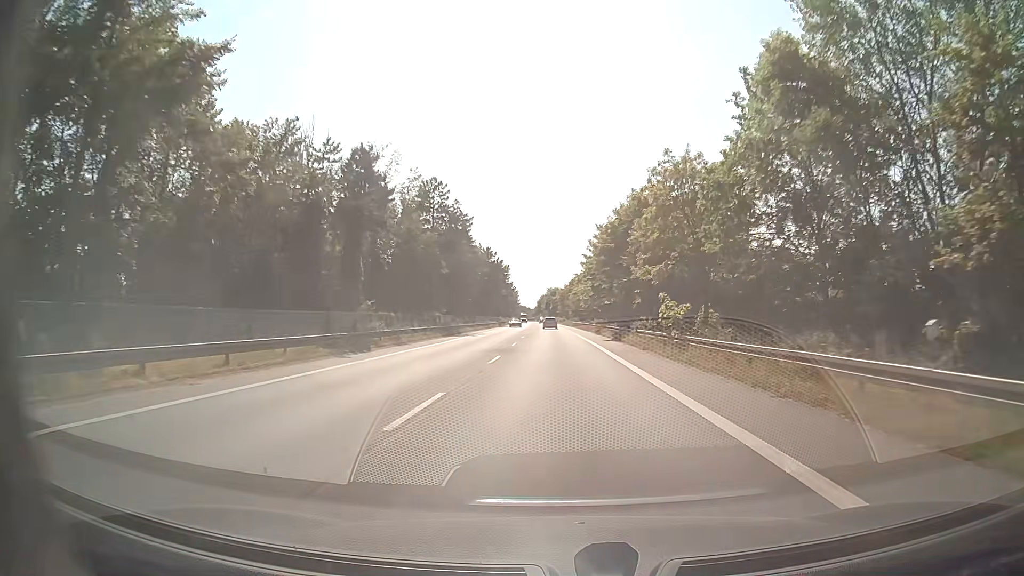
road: secondary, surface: asphalt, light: Day
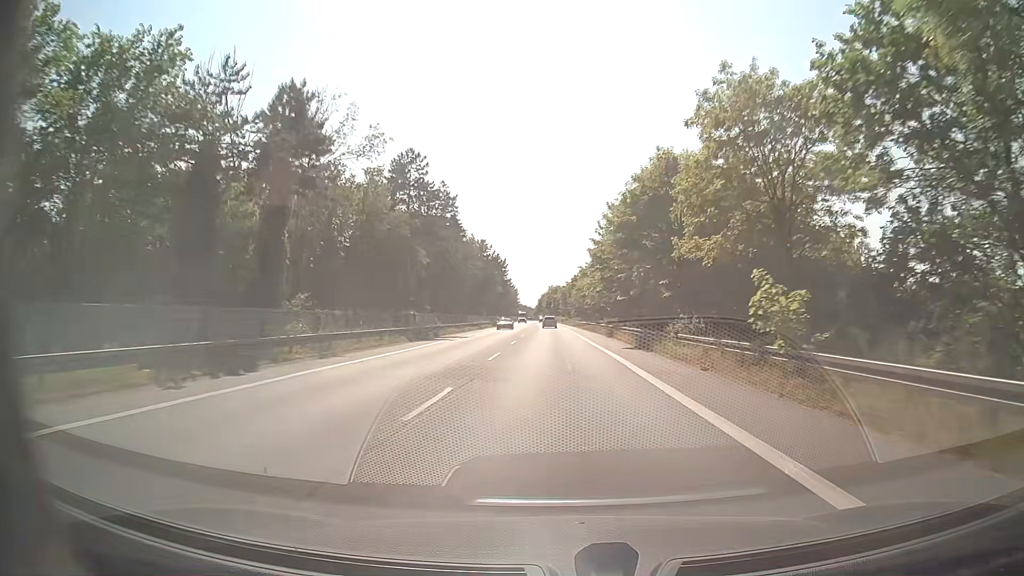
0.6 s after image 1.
(0.0, +11.5) m; 0°
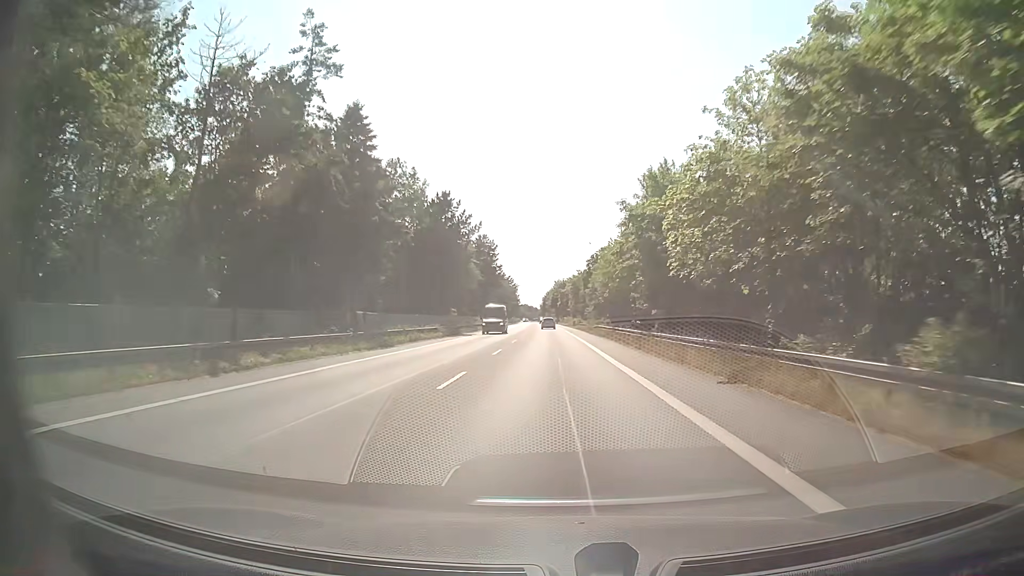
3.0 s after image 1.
(-0.2, +45.9) m; -1°
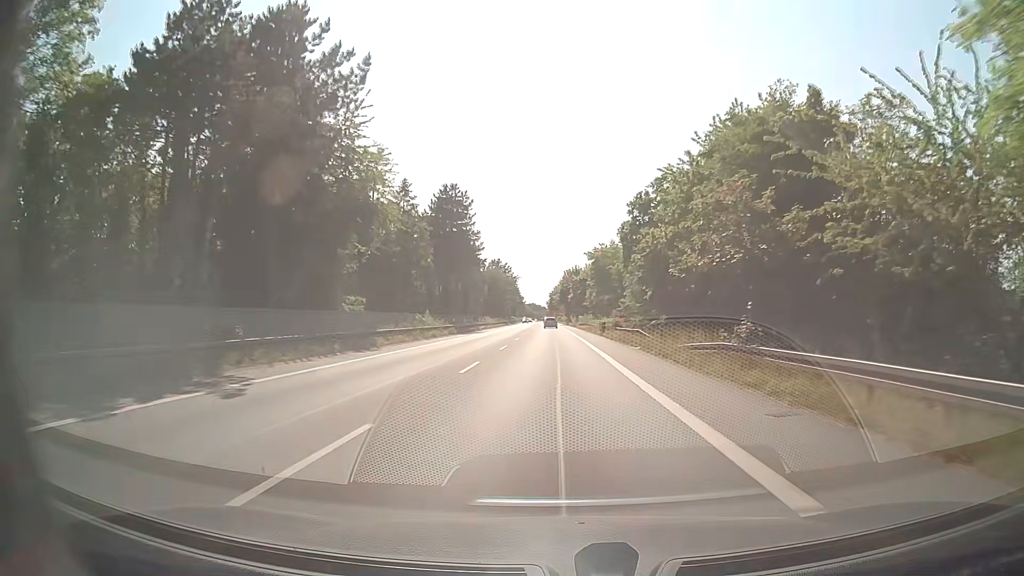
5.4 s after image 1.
(+0.1, +45.9) m; 0°
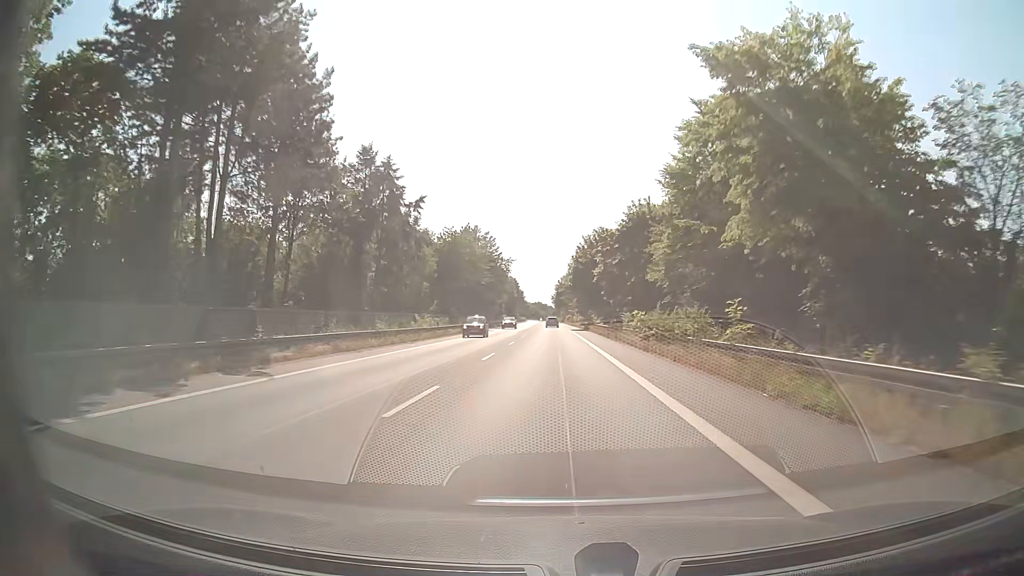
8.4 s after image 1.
(-0.3, +57.3) m; -1°
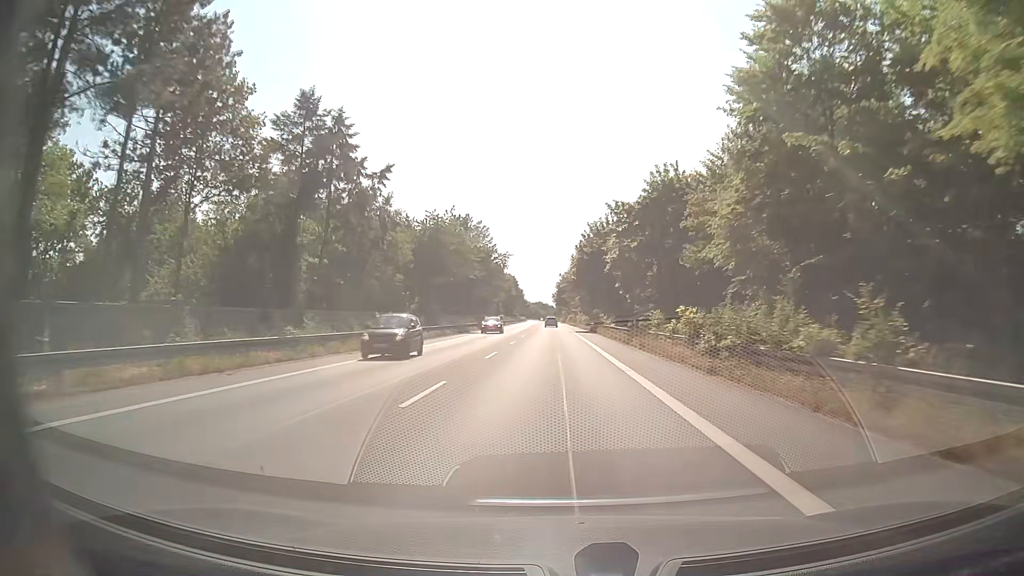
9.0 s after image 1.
(0.0, +11.5) m; 0°
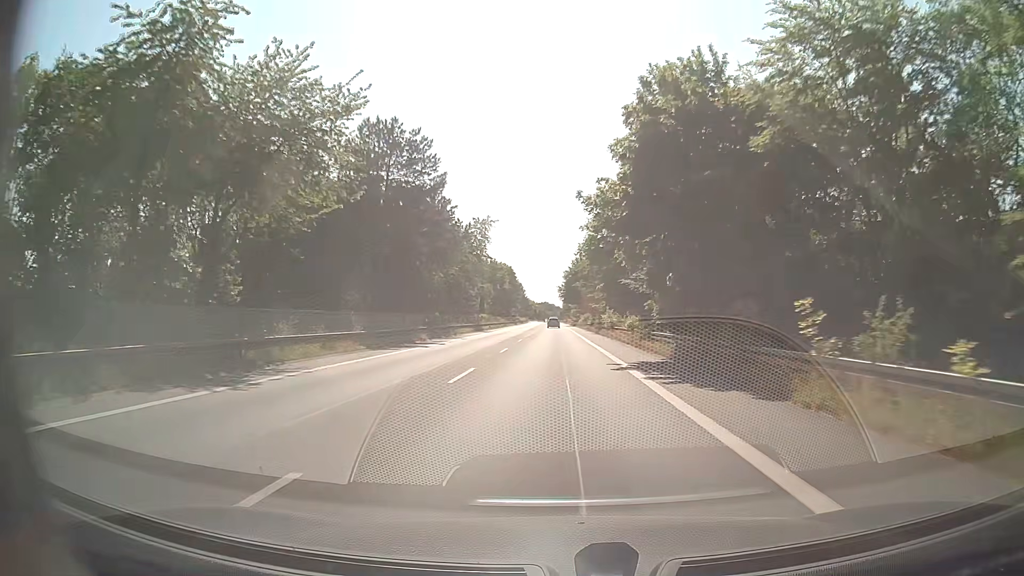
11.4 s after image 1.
(+0.1, +45.8) m; 0°
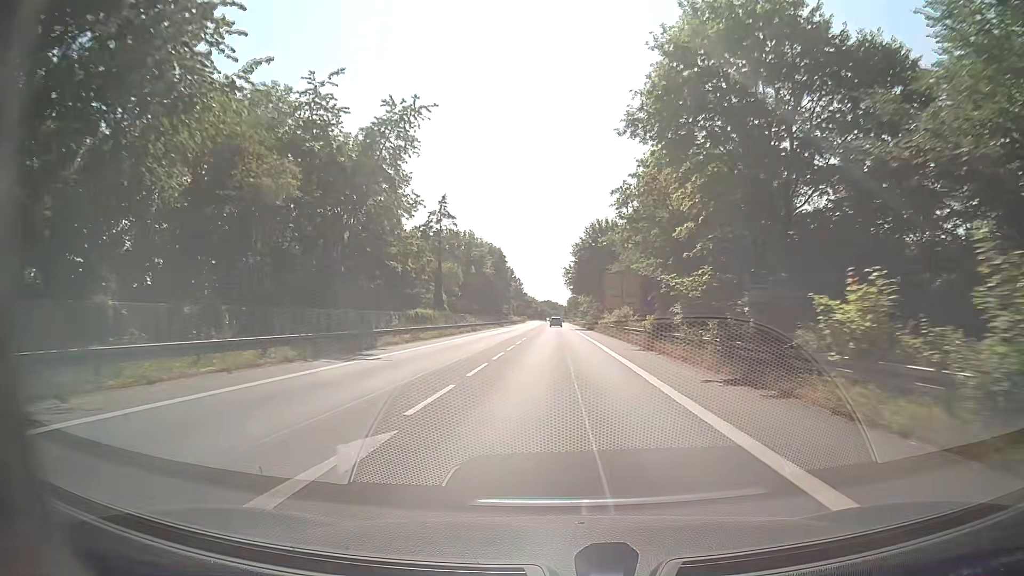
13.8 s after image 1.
(-0.3, +45.8) m; 0°
(0, +10) (0, +20) (0, +30) (0, +40) (0, +50) (0, +60) (0, +70) (0, +80) (0, +90) (0, +100) m
